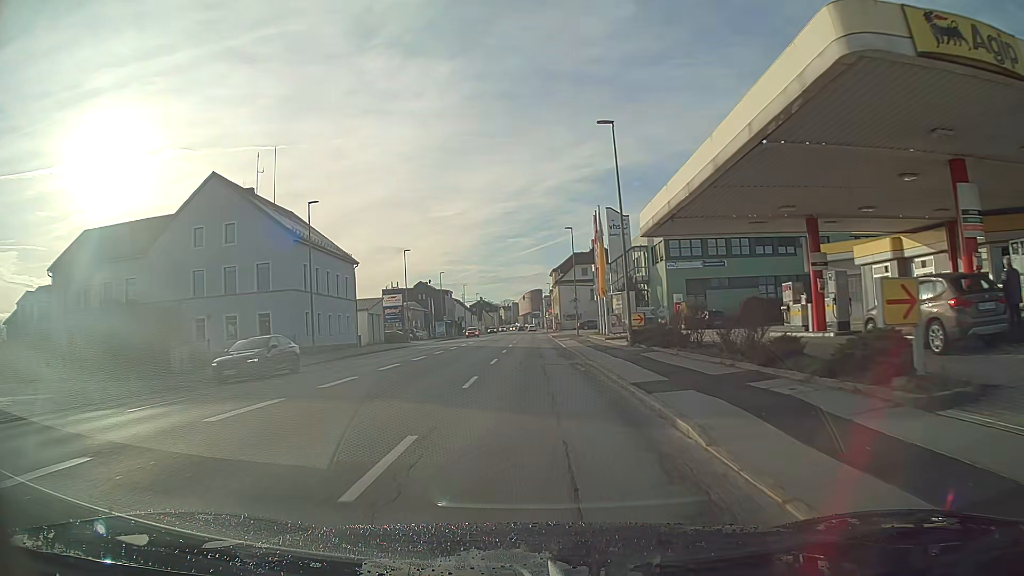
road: tertiary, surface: asphalt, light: Day
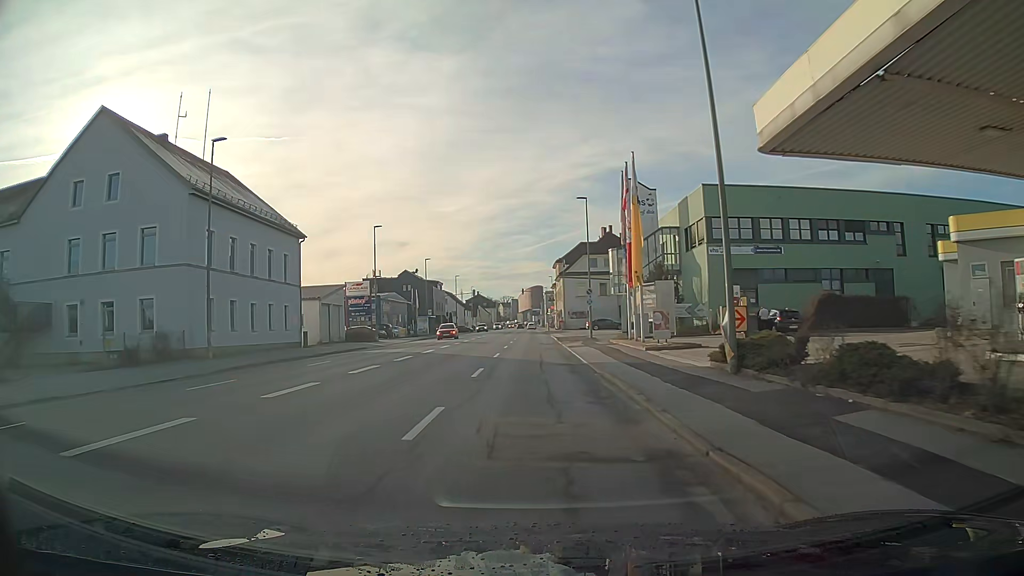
(0.0, +15.4) m; 0°
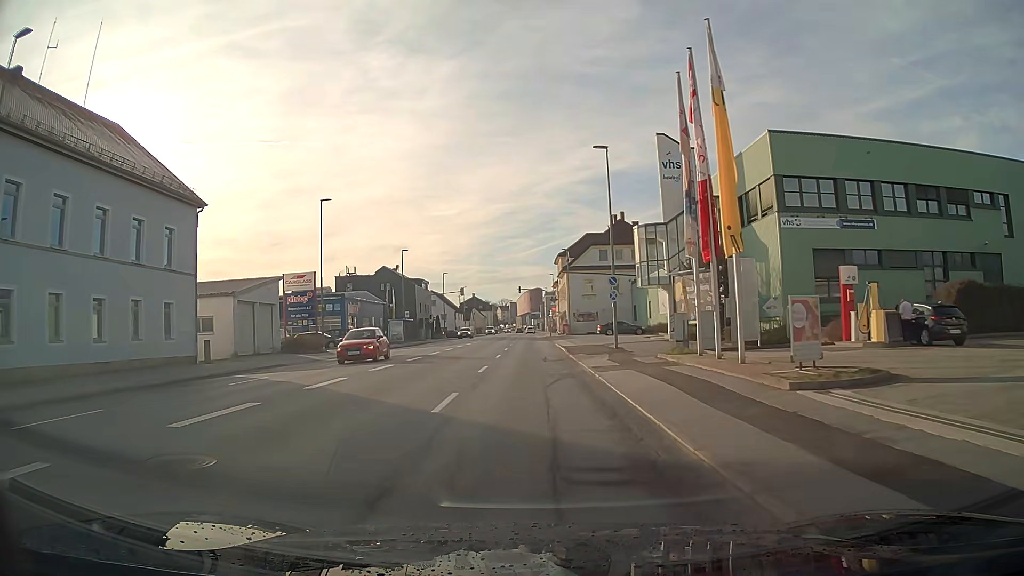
(0.0, +15.5) m; 0°
(0, +10) (0, +20) (0, +30) (0, +40) (0, +50) (0, +60) (0, +70) (0, +80) (0, +90) (0, +100) m
